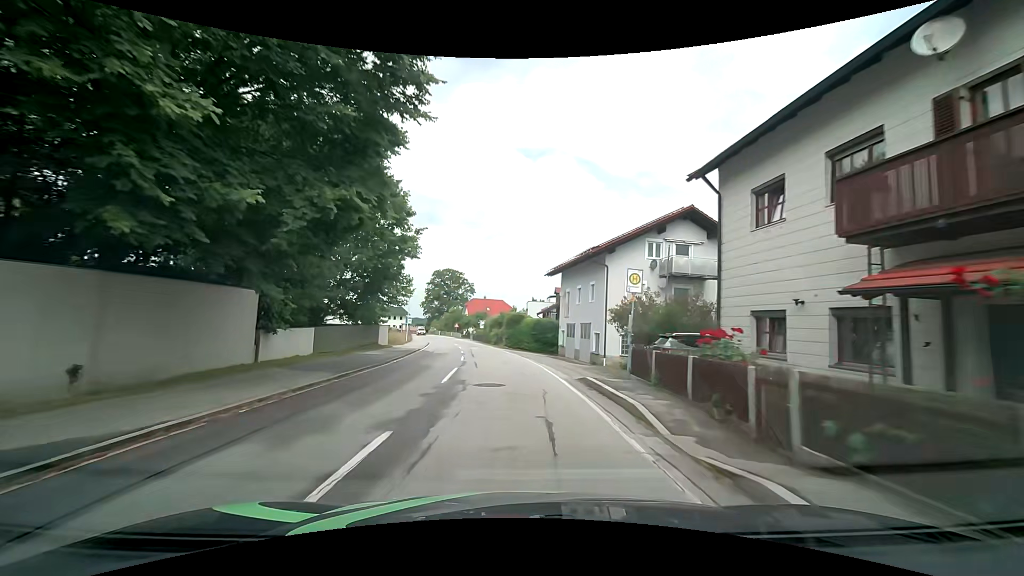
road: tertiary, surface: asphalt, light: Day
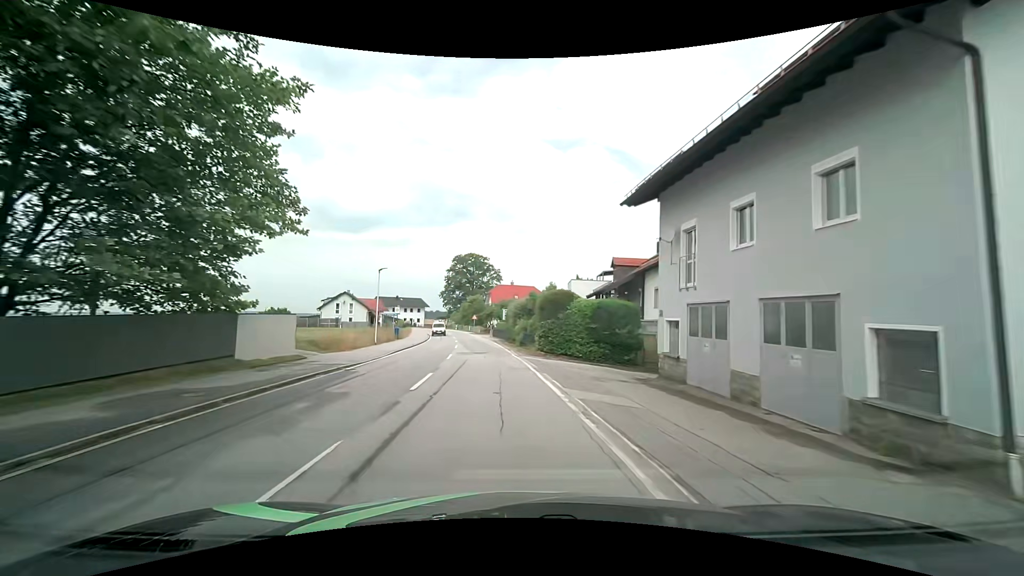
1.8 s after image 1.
(-0.5, +23.9) m; -3°
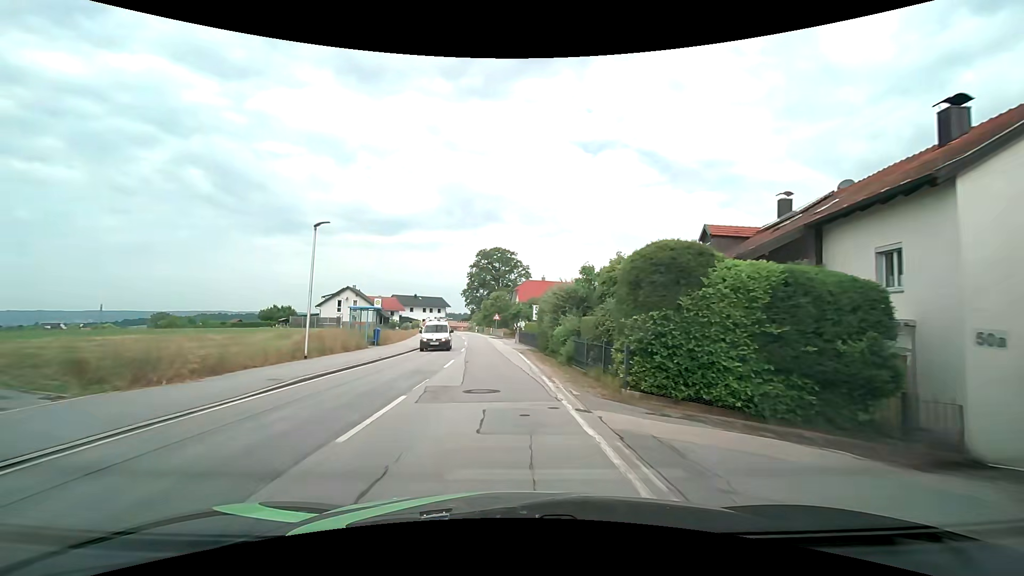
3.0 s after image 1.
(-0.5, +16.3) m; -4°
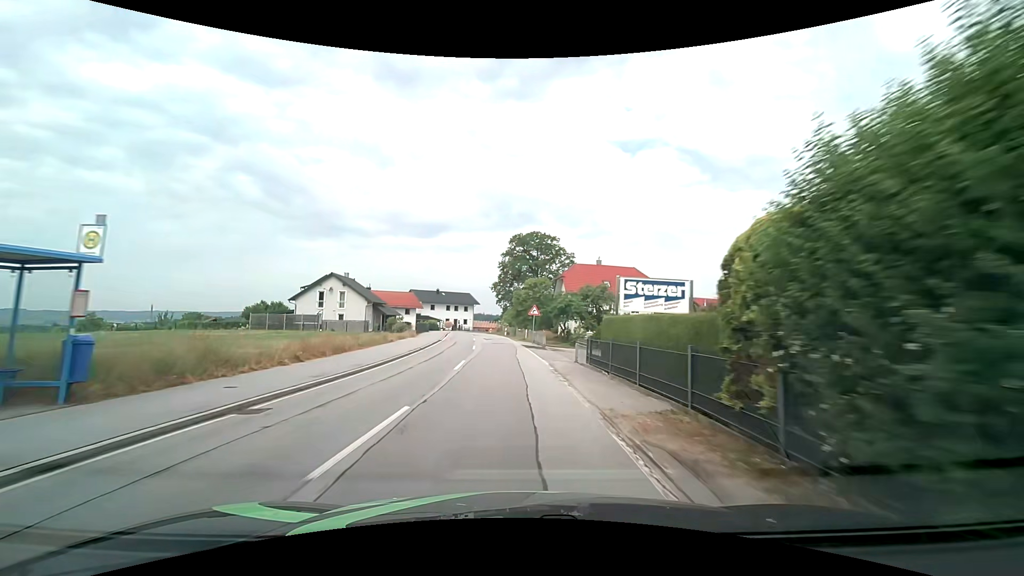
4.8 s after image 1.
(-0.8, +24.9) m; -4°
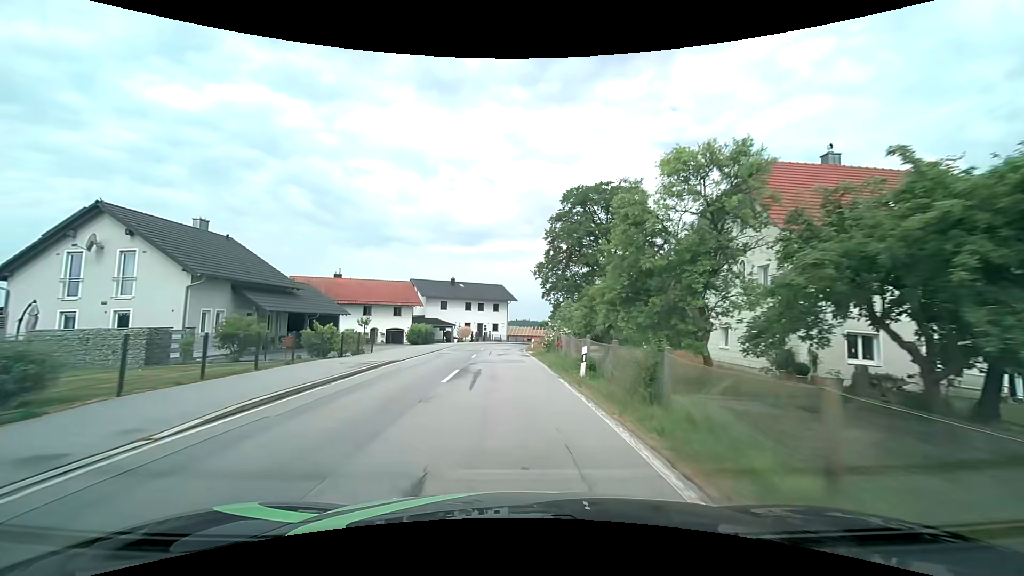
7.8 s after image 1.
(-1.7, +42.3) m; -5°
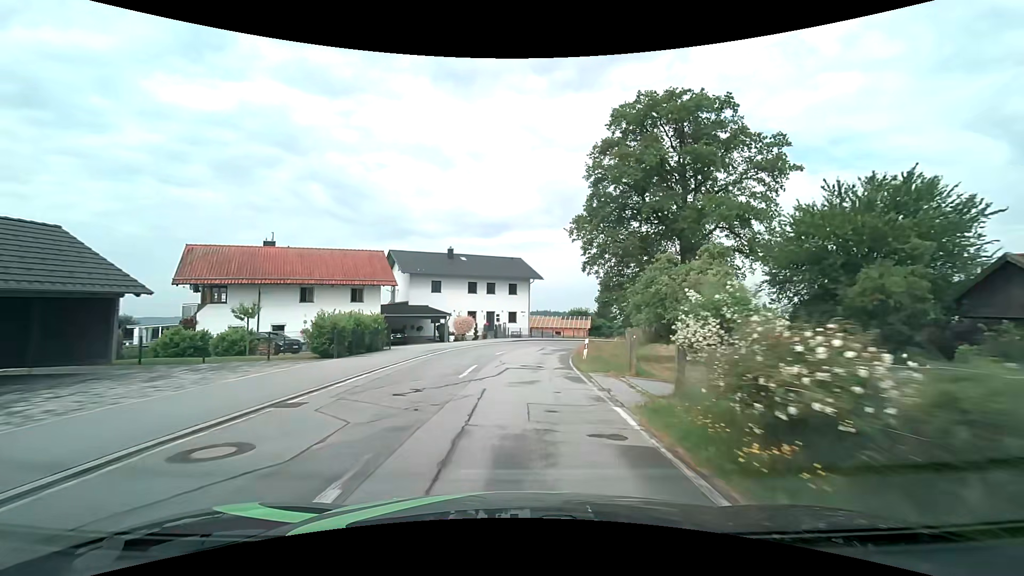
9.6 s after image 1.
(-0.6, +23.9) m; -3°
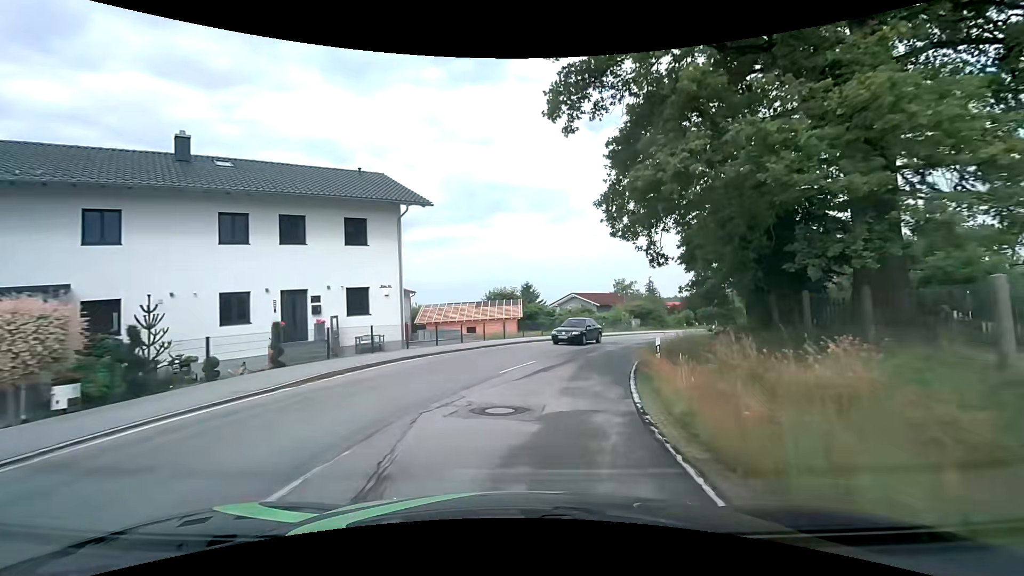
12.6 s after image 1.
(+2.1, +32.2) m; +10°
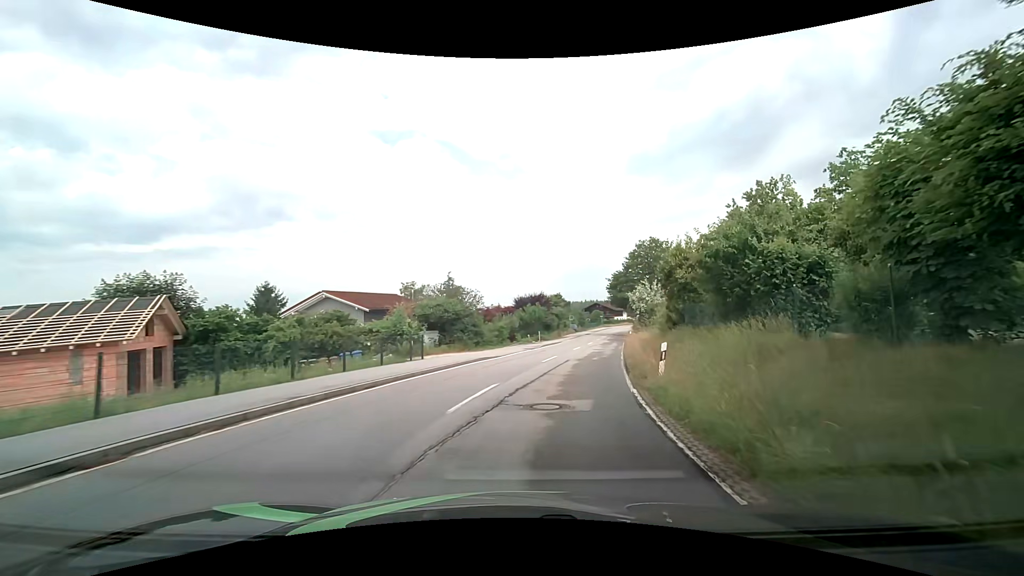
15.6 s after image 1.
(+5.3, +27.6) m; +24°
(+1, +10) (+2, +20) (+4, +30) (+6, +39) (+9, +49) (+11, +59) (+13, +69) (+15, +78) (+17, +88) (+20, +98) m
